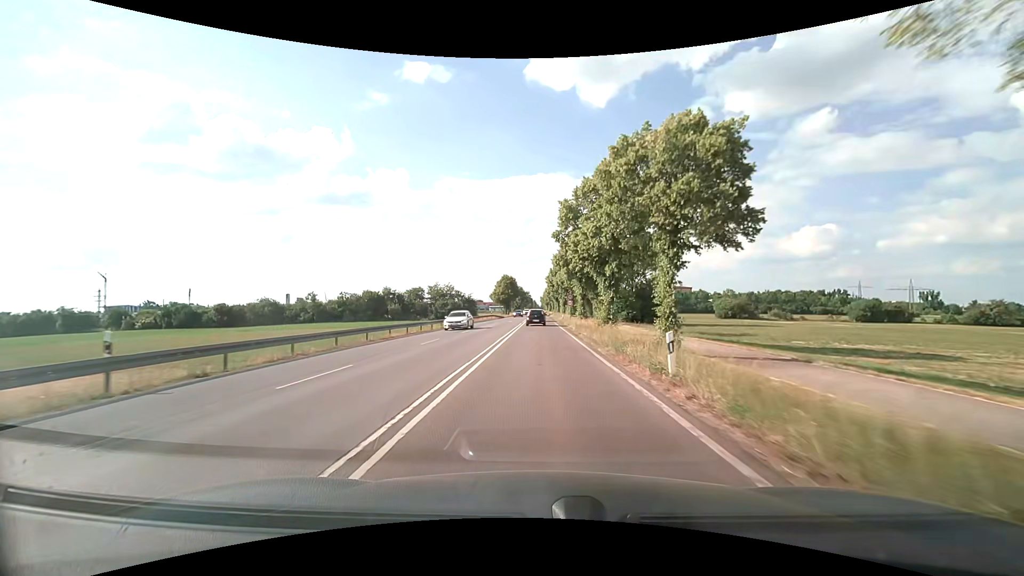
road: secondary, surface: asphalt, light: Day
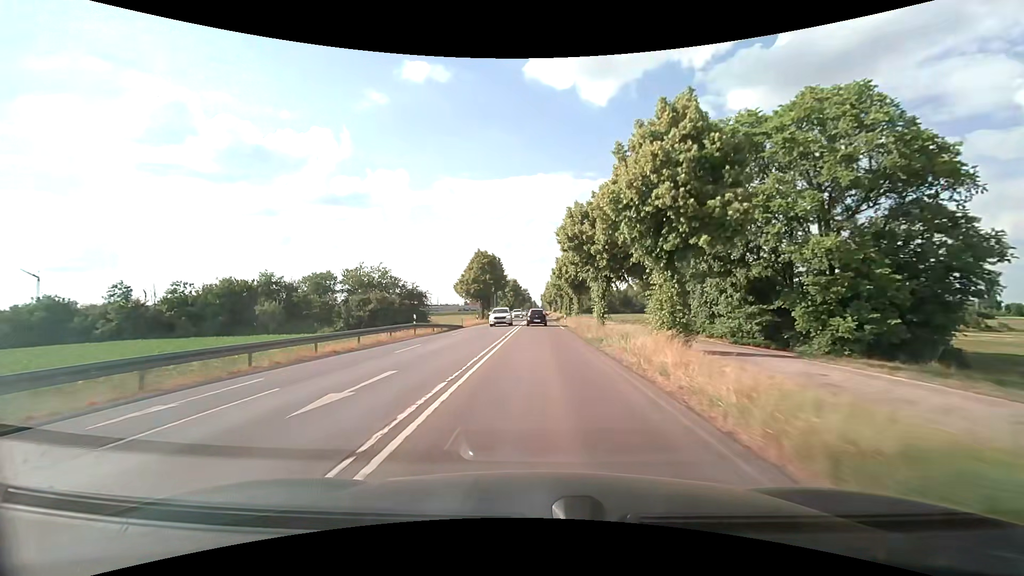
(0.0, +51.6) m; 0°
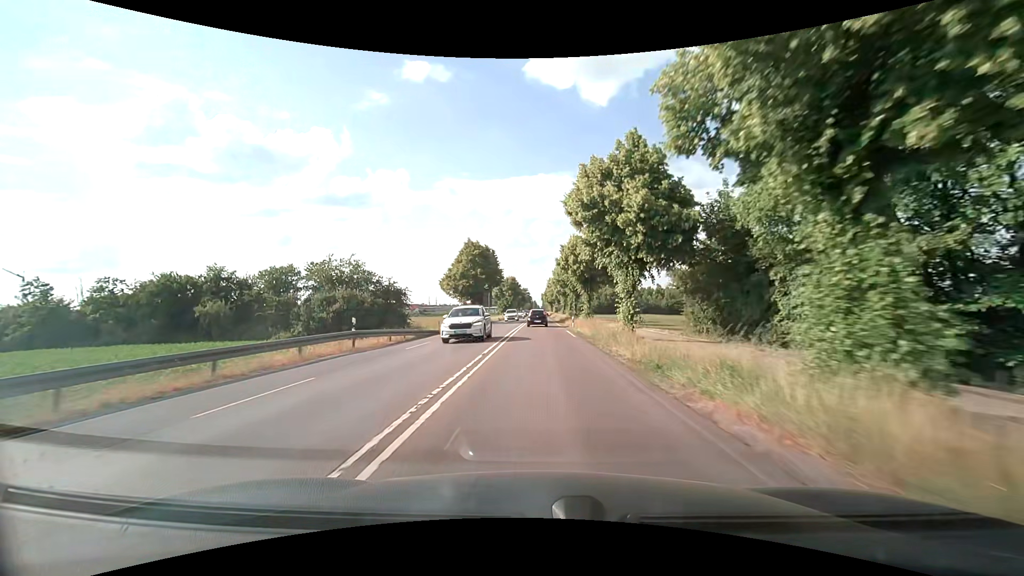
(0.0, +10.4) m; 0°
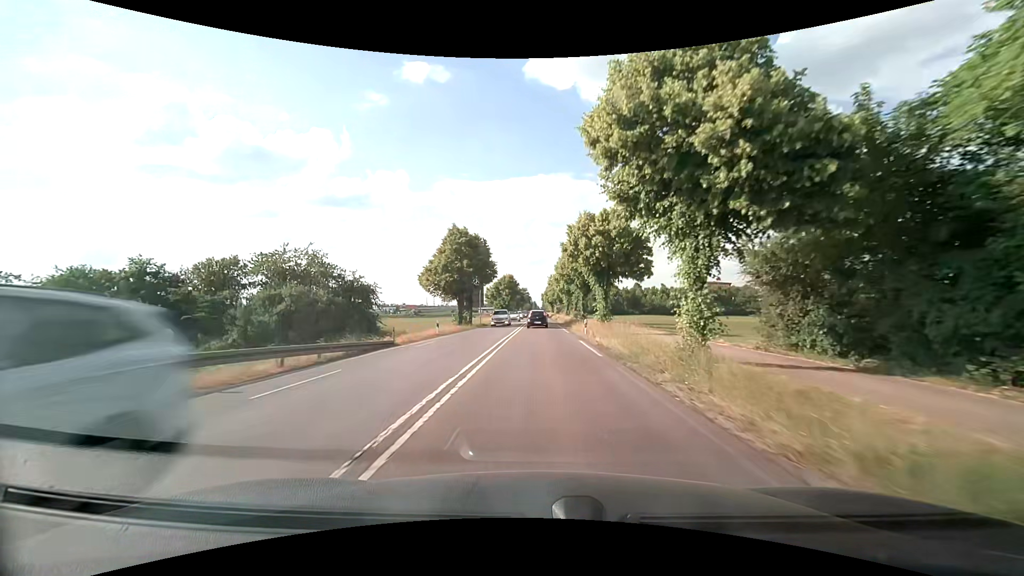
(0.0, +10.4) m; 0°
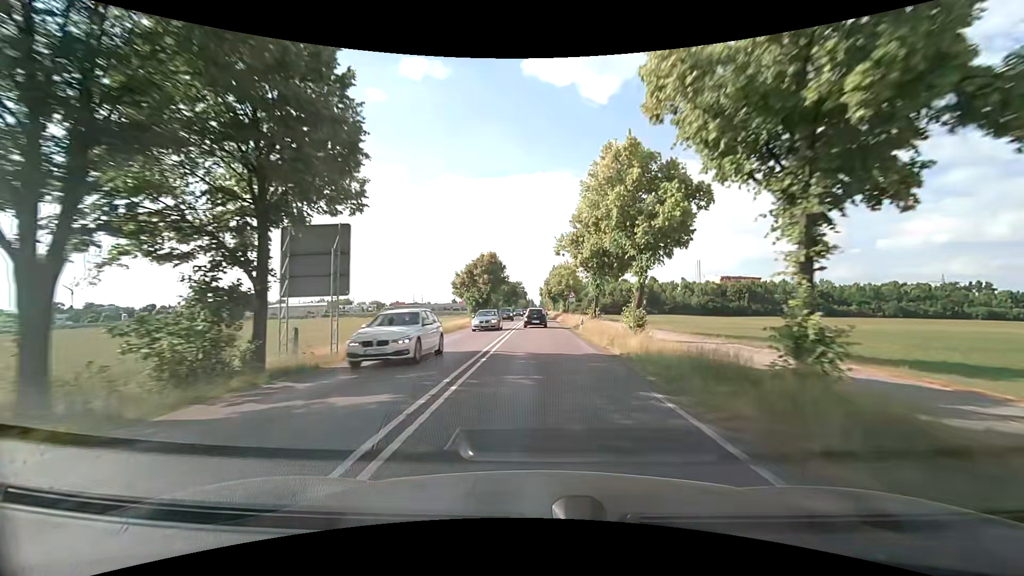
(0.0, +41.7) m; 0°
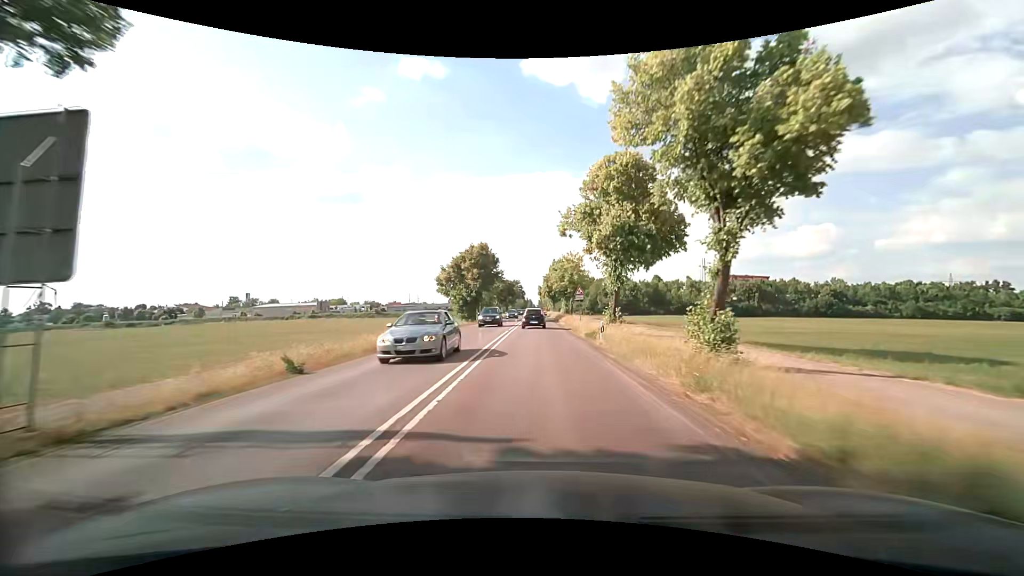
(0.0, +10.4) m; 0°
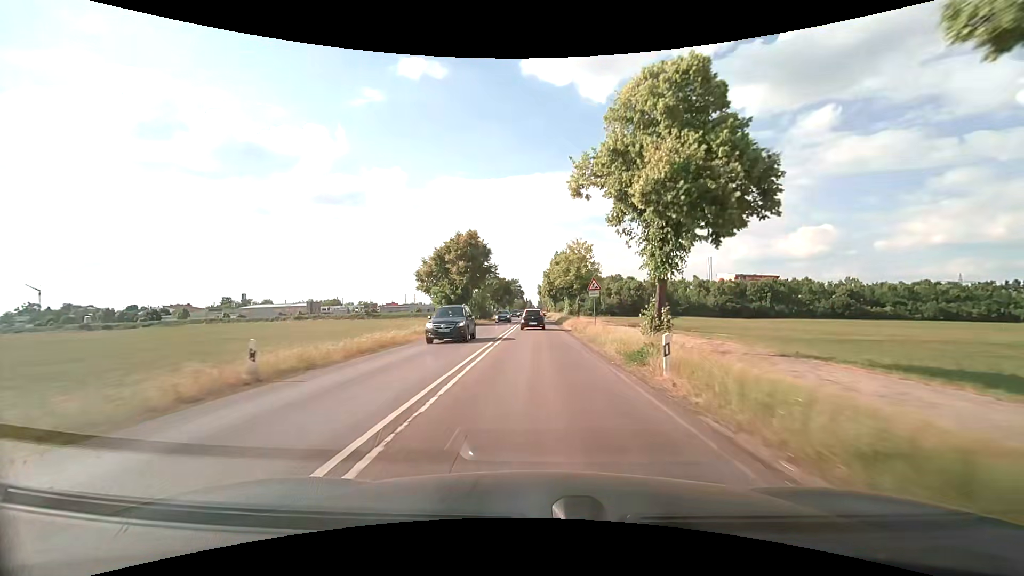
(+0.1, +10.3) m; +1°
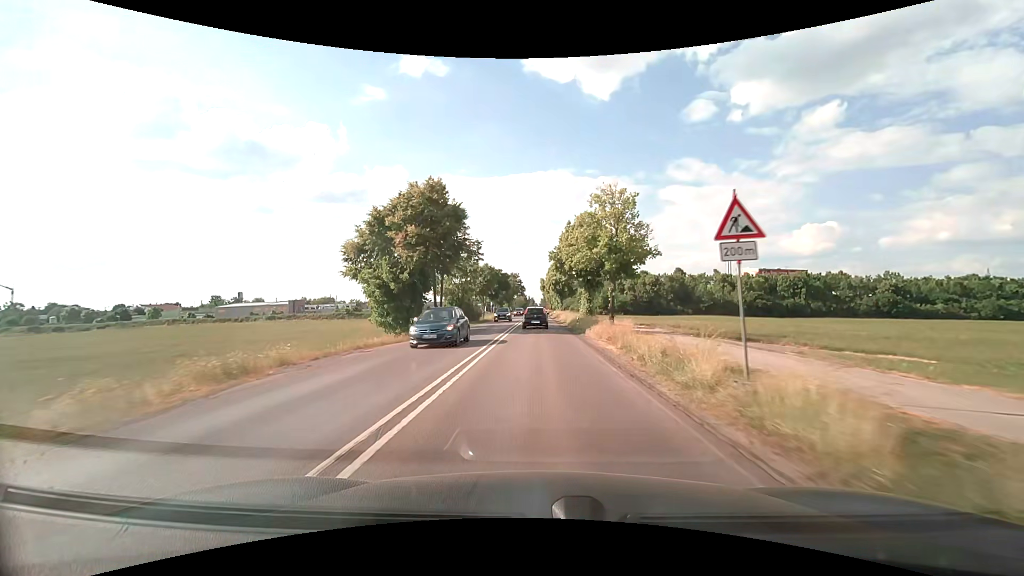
(-0.1, +20.3) m; 0°
(0, +10) (0, +20) (0, +30) (0, +40) (0, +50) (0, +60) (0, +70) (0, +80) (0, +90) (0, +100) m
